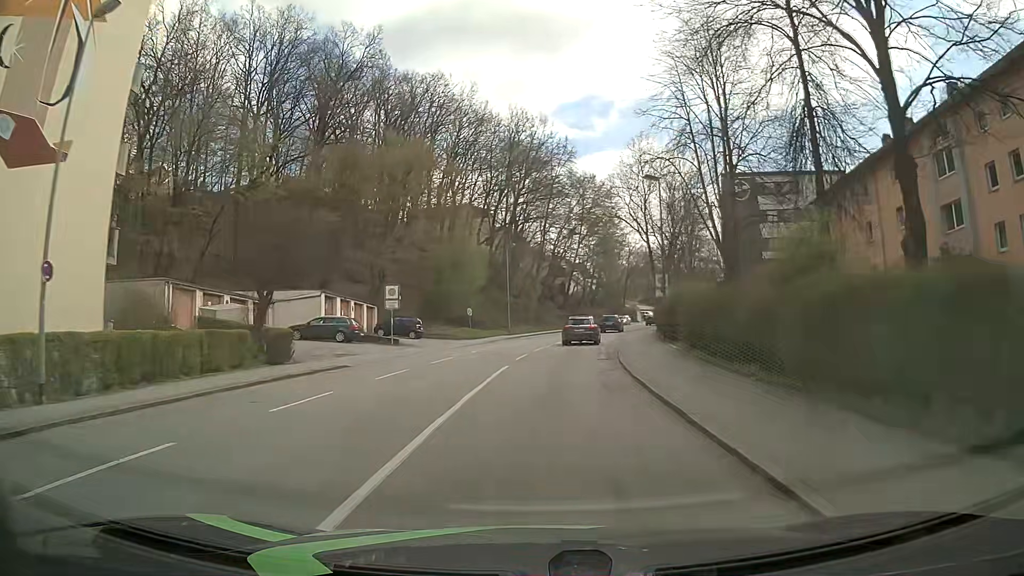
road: tertiary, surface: asphalt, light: Day
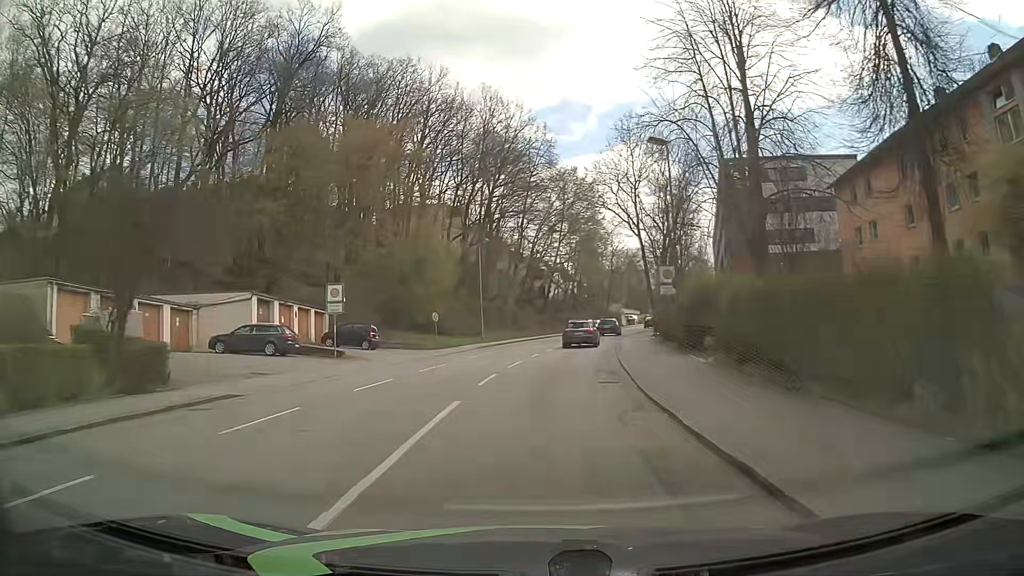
(+0.1, +7.5) m; +2°
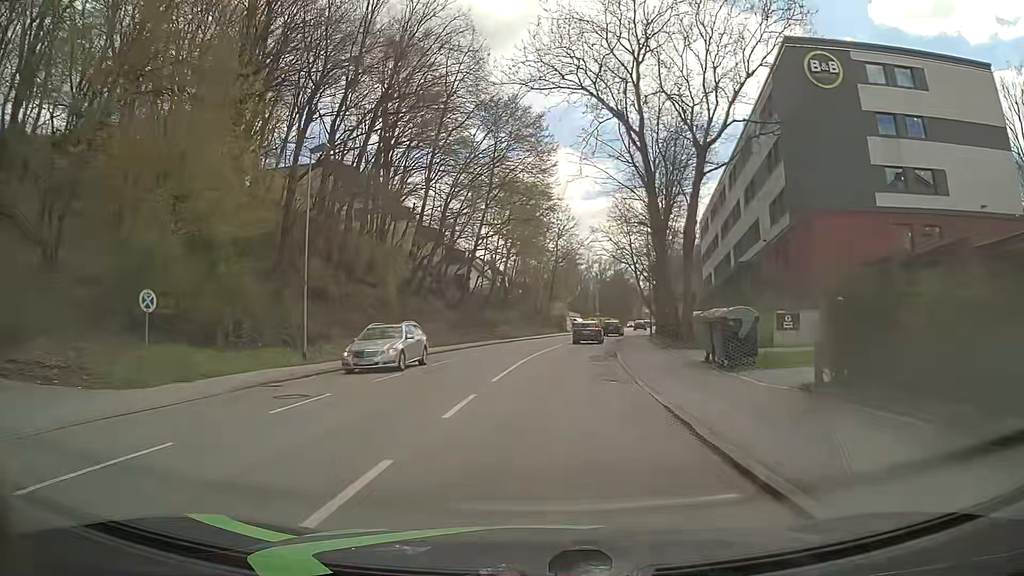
(+1.5, +29.0) m; +6°
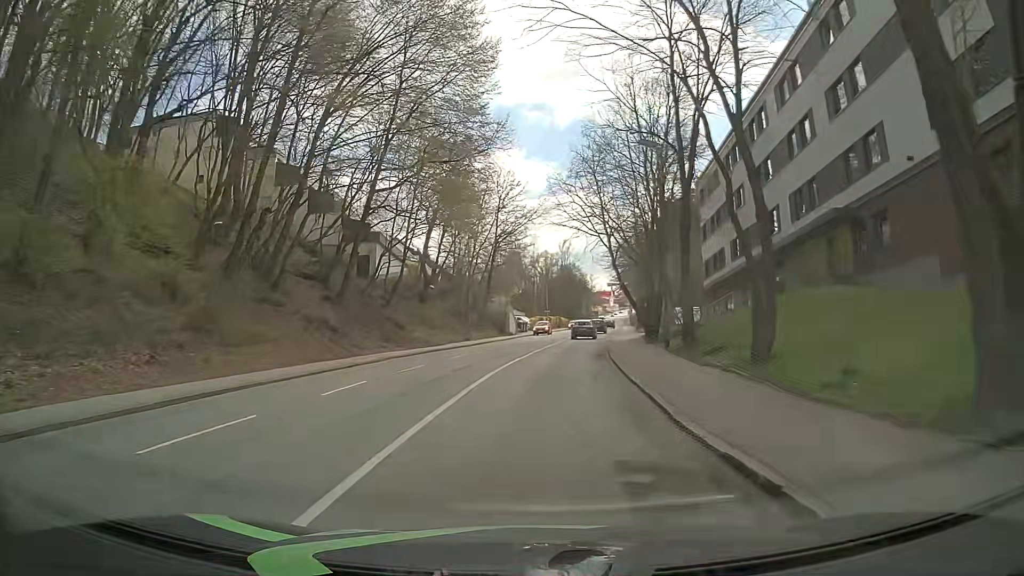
(+0.7, +21.7) m; +4°
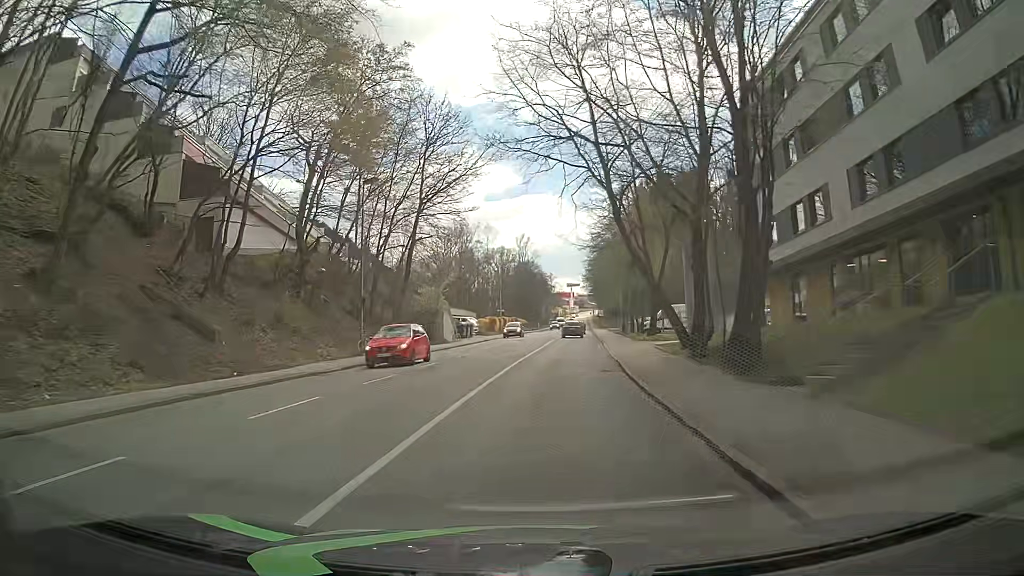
(+0.7, +22.2) m; +4°
